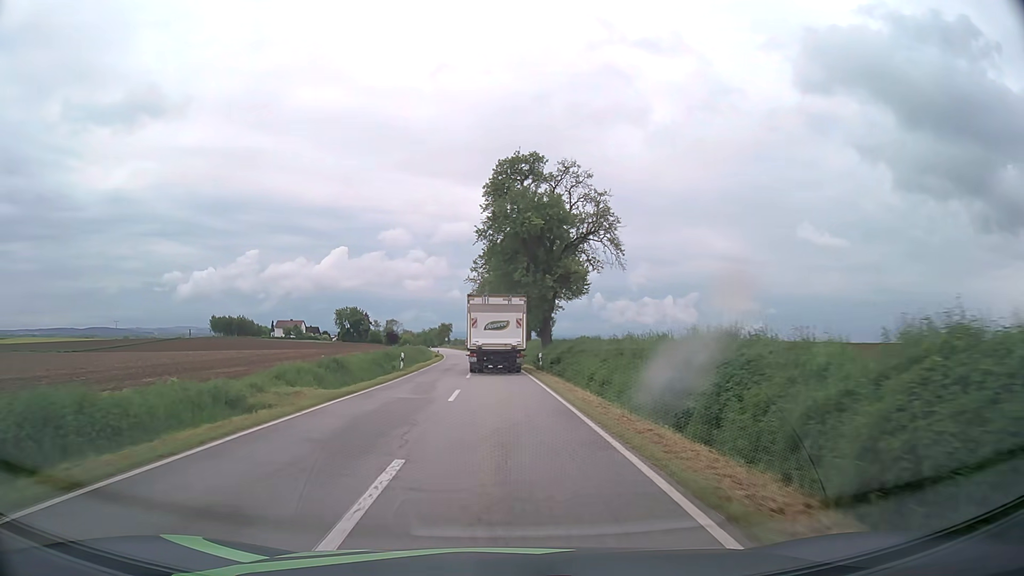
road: tertiary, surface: asphalt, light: Day
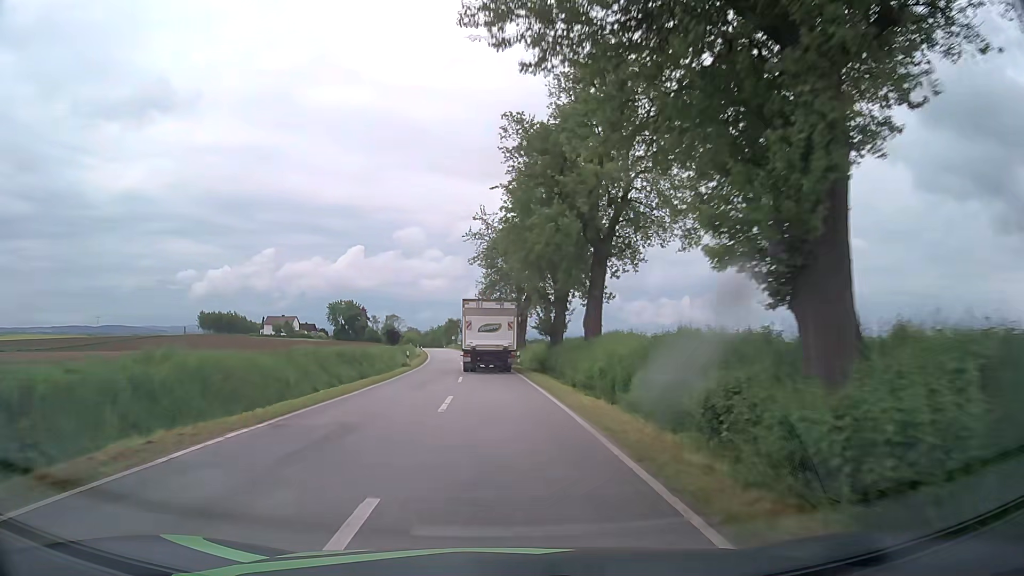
(-0.9, +38.6) m; -2°
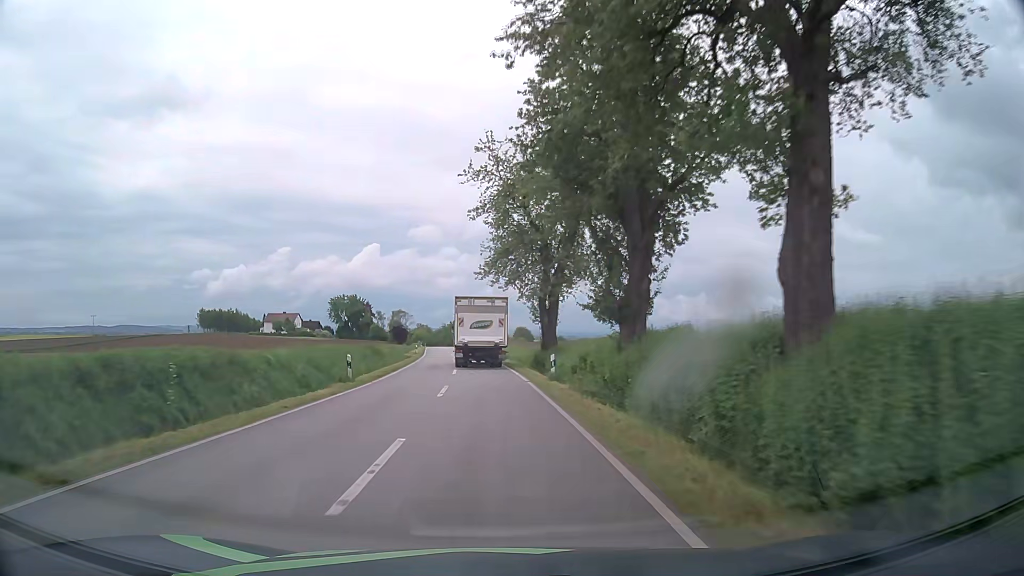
(-0.2, +20.1) m; -1°
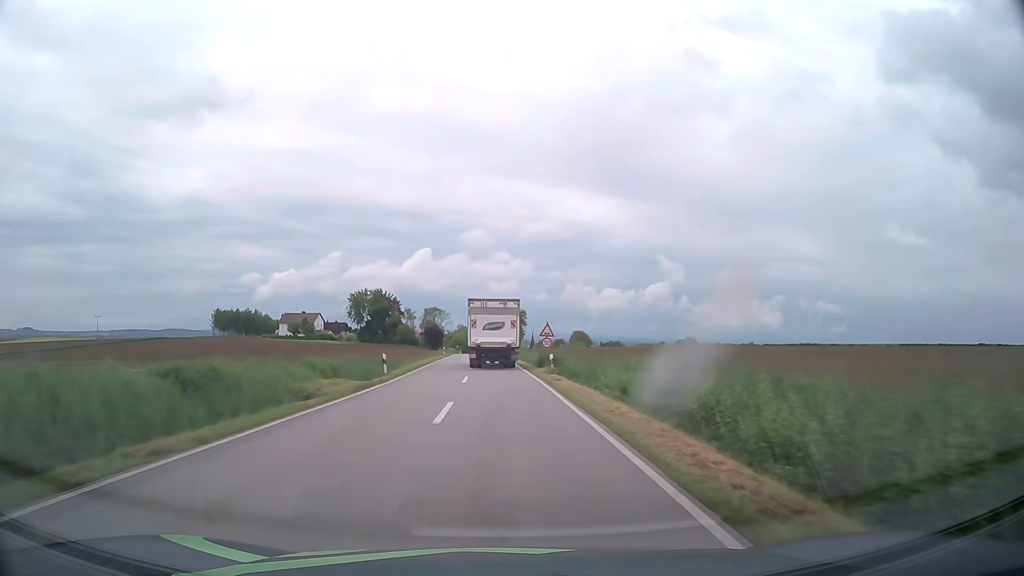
(-1.8, +41.5) m; -4°
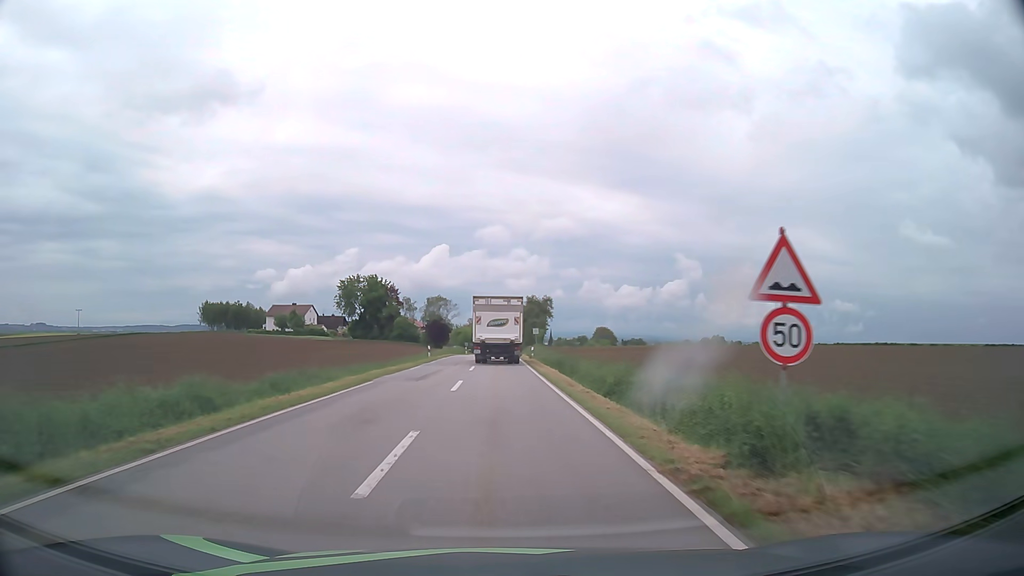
(-0.5, +29.5) m; -2°
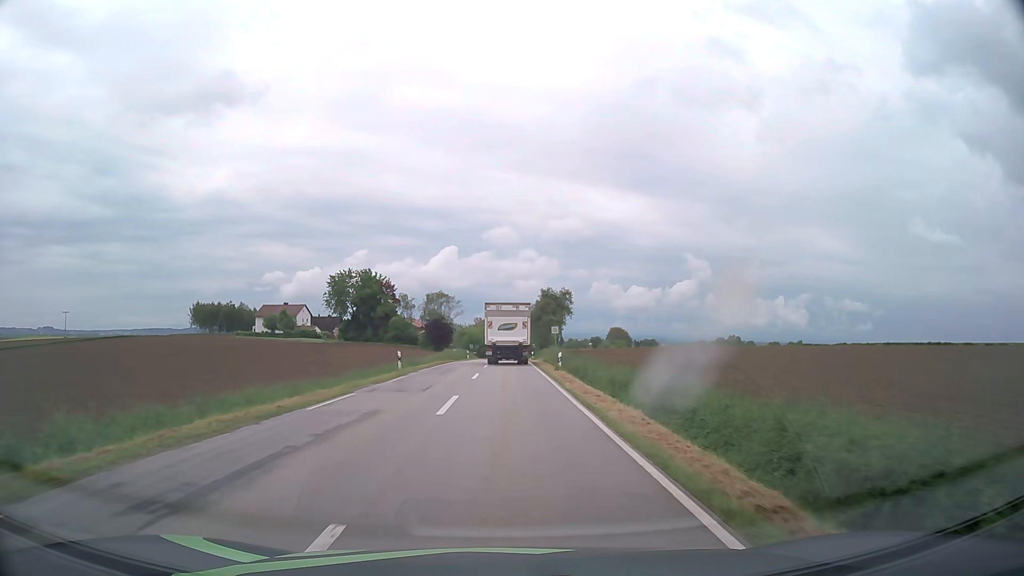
(-0.1, +16.8) m; -1°
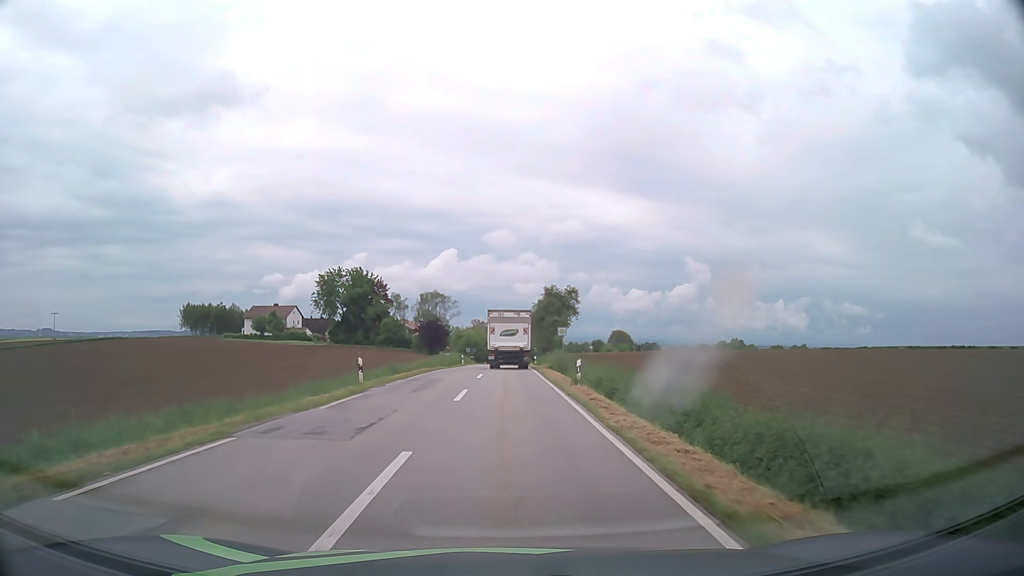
(0.0, +8.1) m; 0°
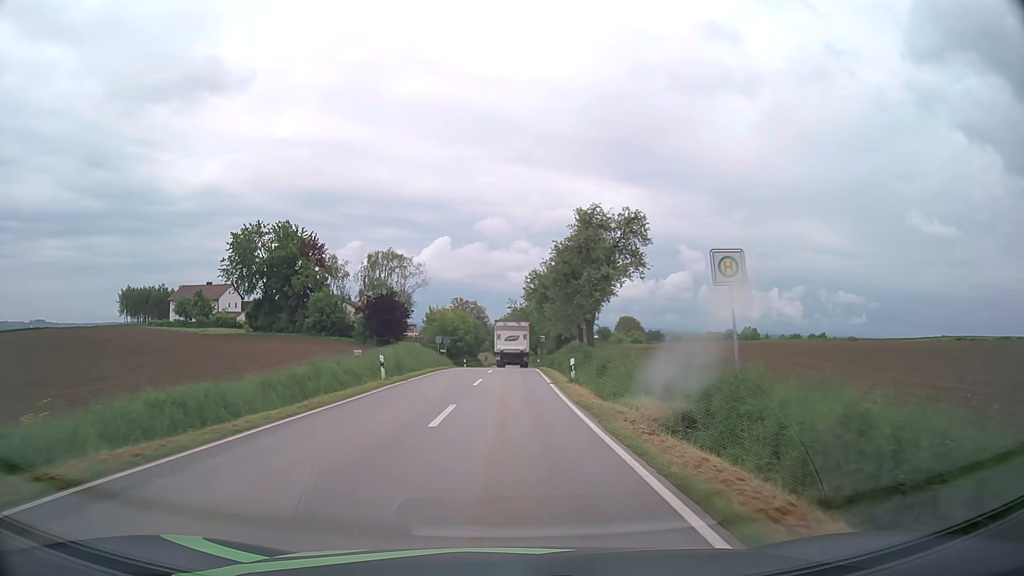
(+0.2, +40.9) m; +1°
(0, +10) (0, +20) (0, +30) (0, +40) (+1, +50) (+1, +60) (+1, +70) (+1, +80) (+1, +90) (+1, +100) m
